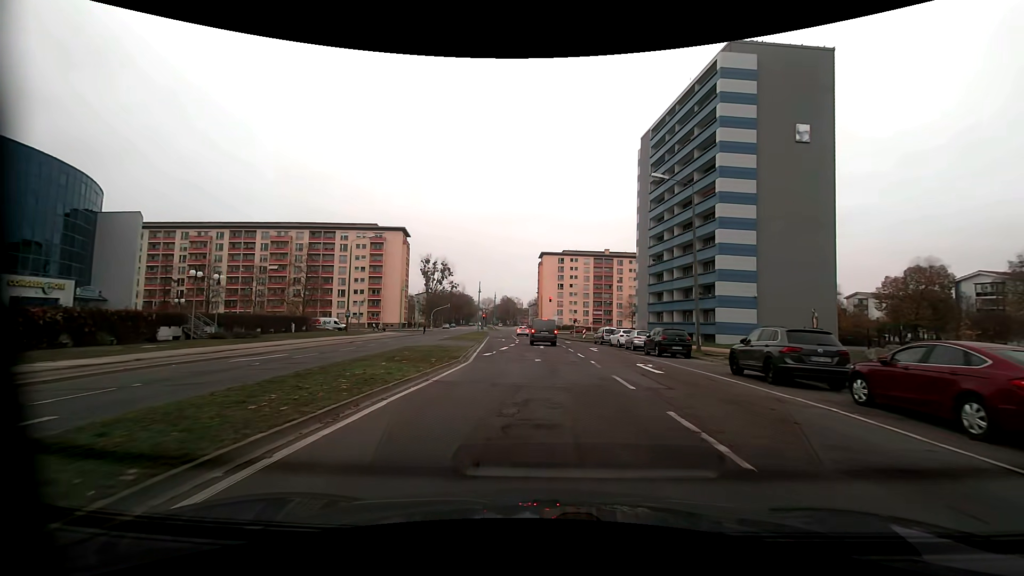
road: tertiary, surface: asphalt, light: Day
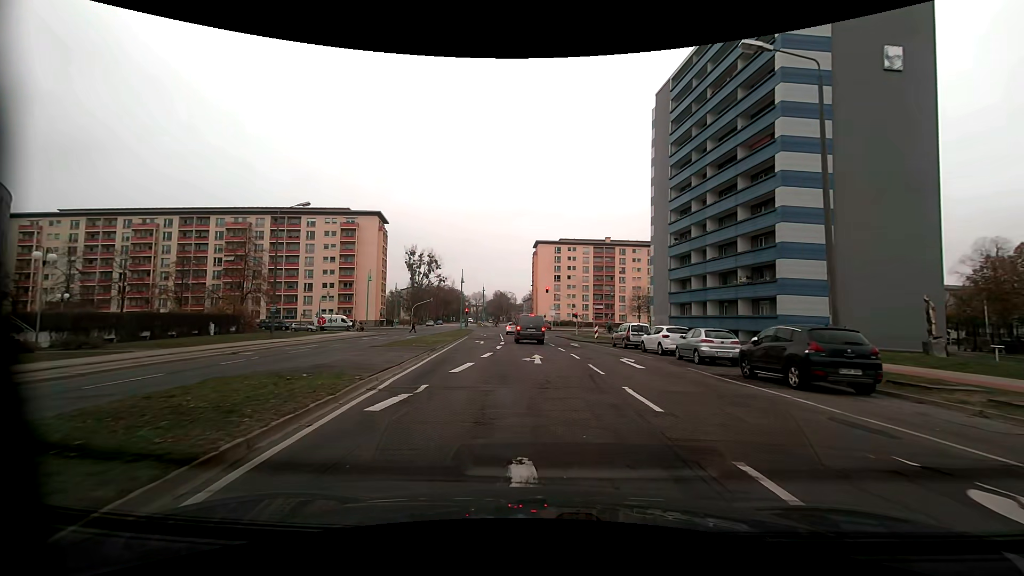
(0.0, +14.7) m; +2°
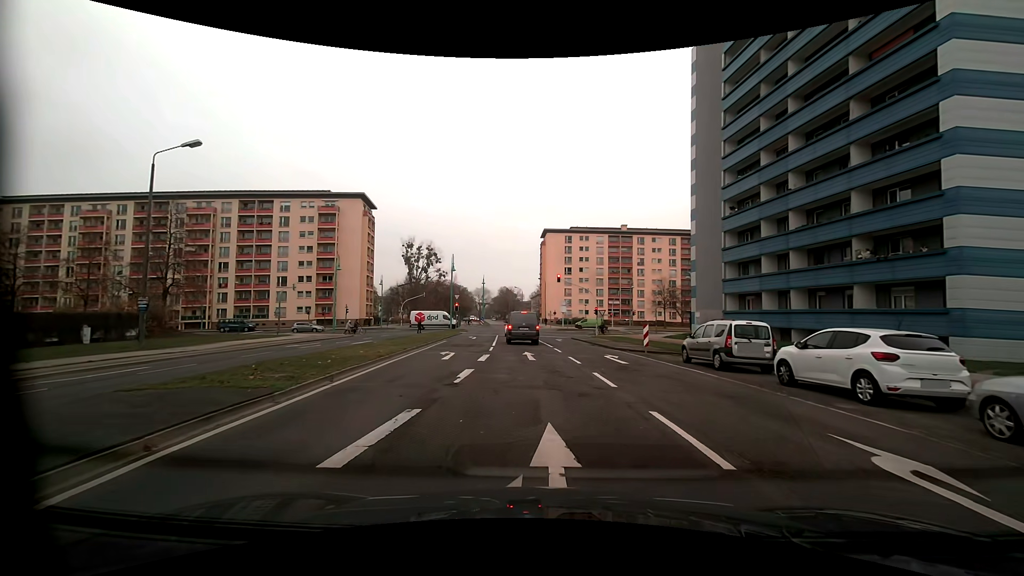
(-0.5, +14.7) m; -3°
(0, +10) (0, +20) (-1, +30) (-1, +40) (-2, +50) (-2, +60) (-3, +70) (-4, +80) (-5, +90) (-6, +100) m
